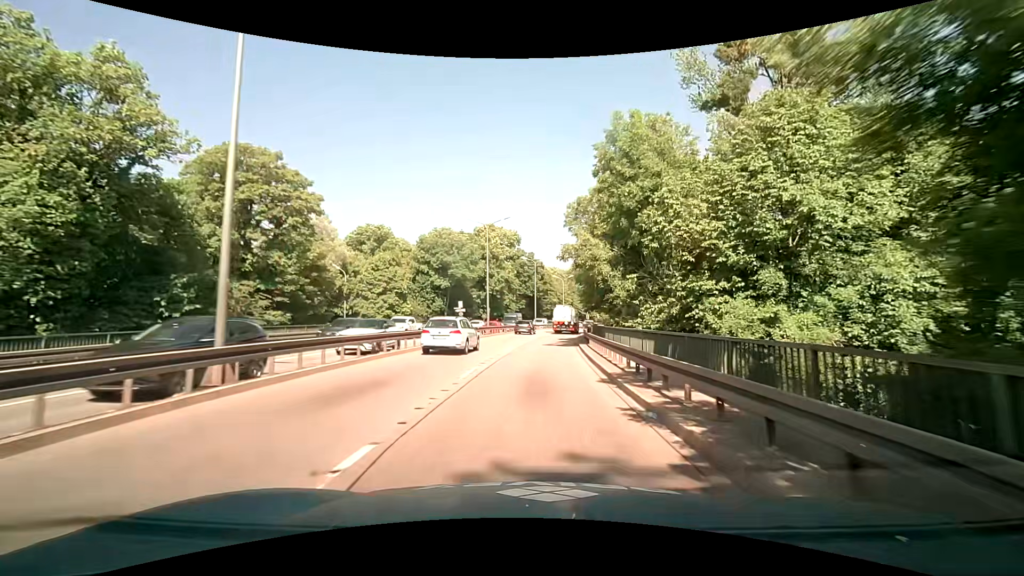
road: trunk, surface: asphalt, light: Day
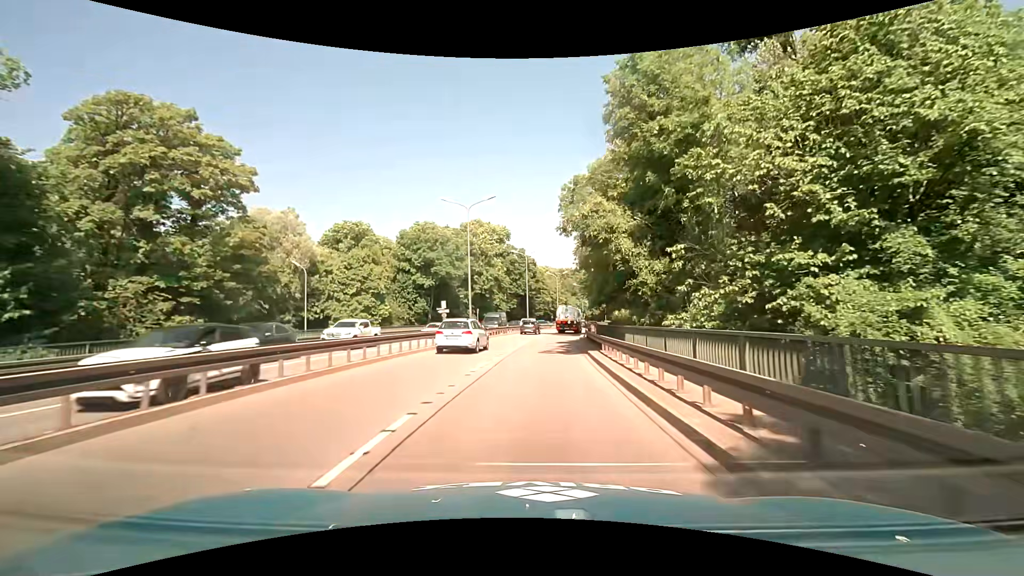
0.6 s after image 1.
(+0.1, +7.6) m; +1°
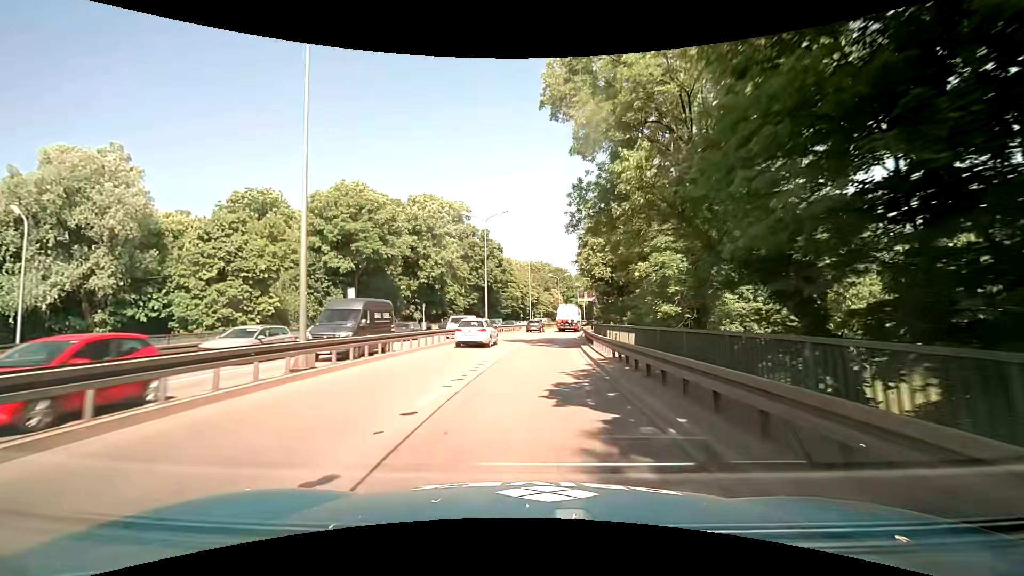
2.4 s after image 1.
(+0.7, +23.4) m; +4°
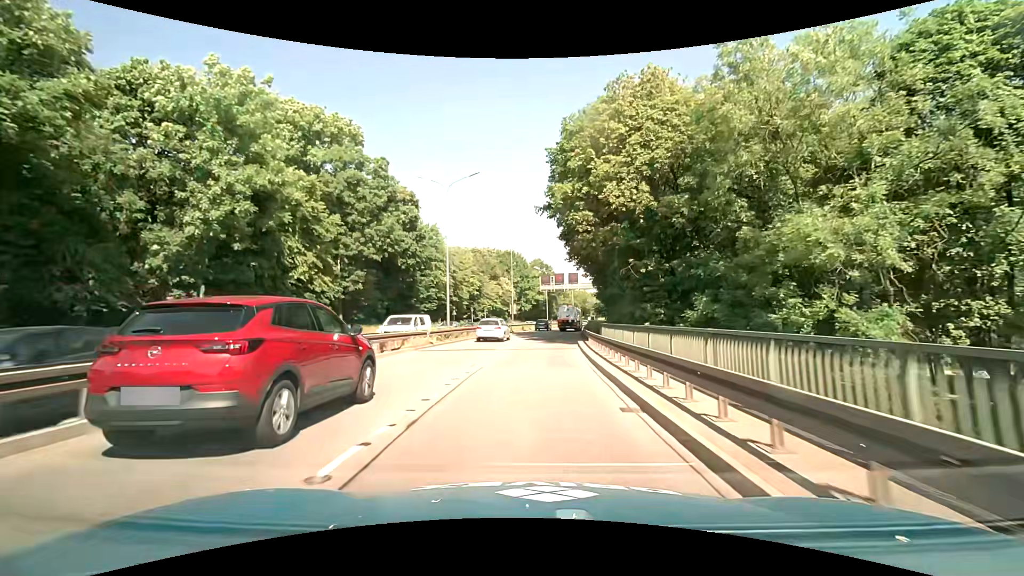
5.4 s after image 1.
(+1.8, +39.5) m; +6°
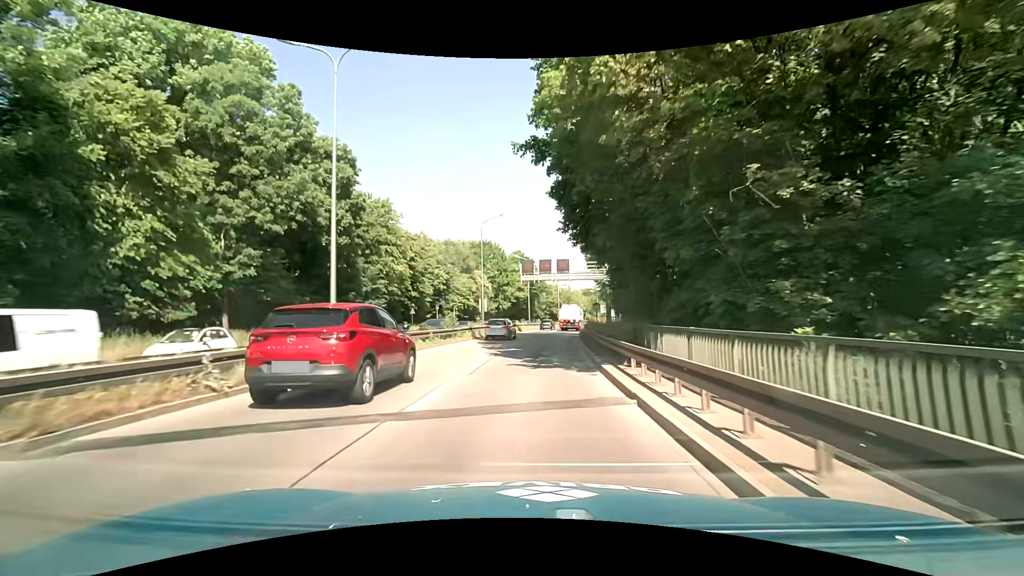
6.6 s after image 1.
(+0.3, +15.6) m; +2°
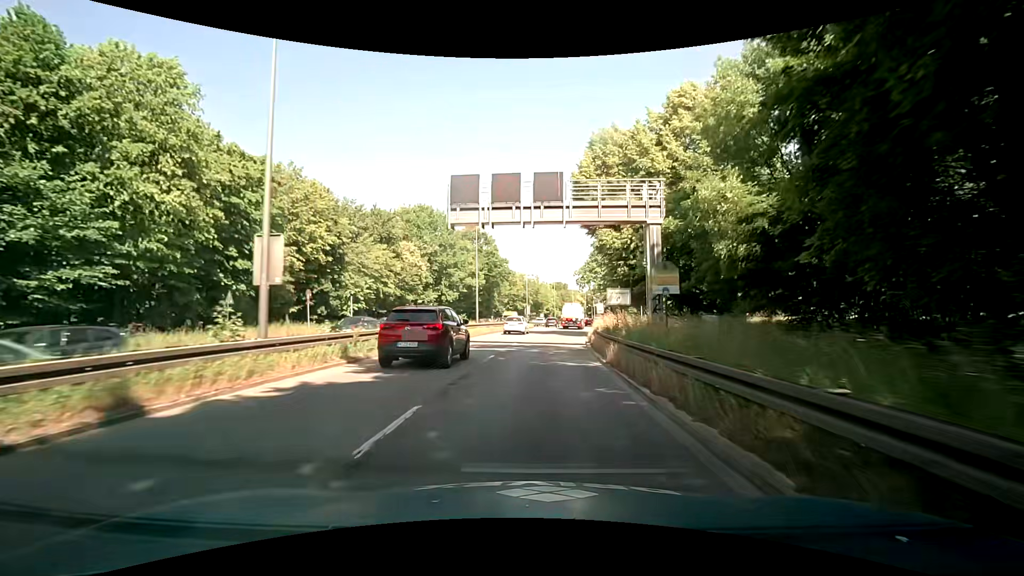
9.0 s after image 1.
(+1.0, +31.0) m; +3°
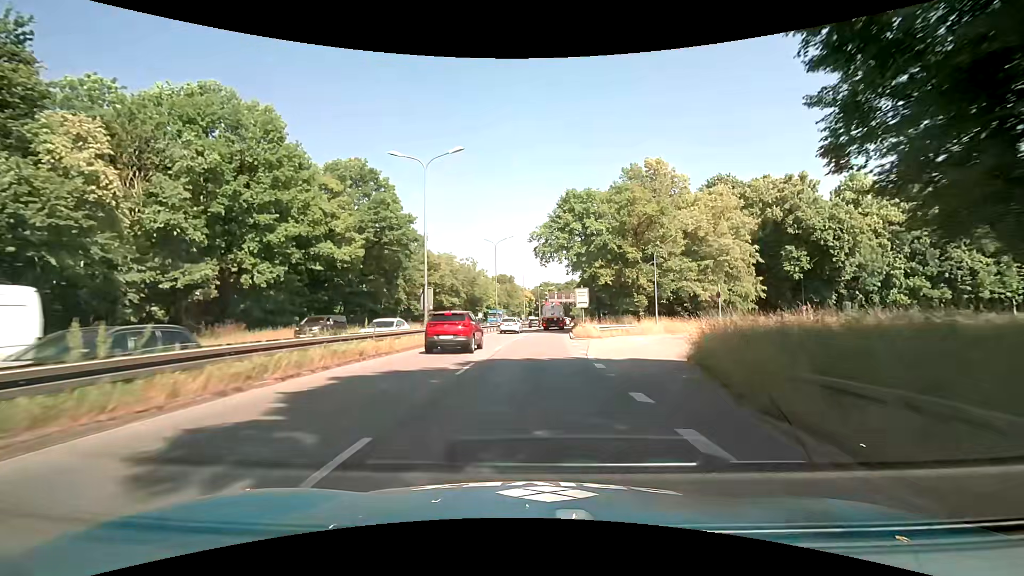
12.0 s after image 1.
(+2.5, +38.6) m; +7°
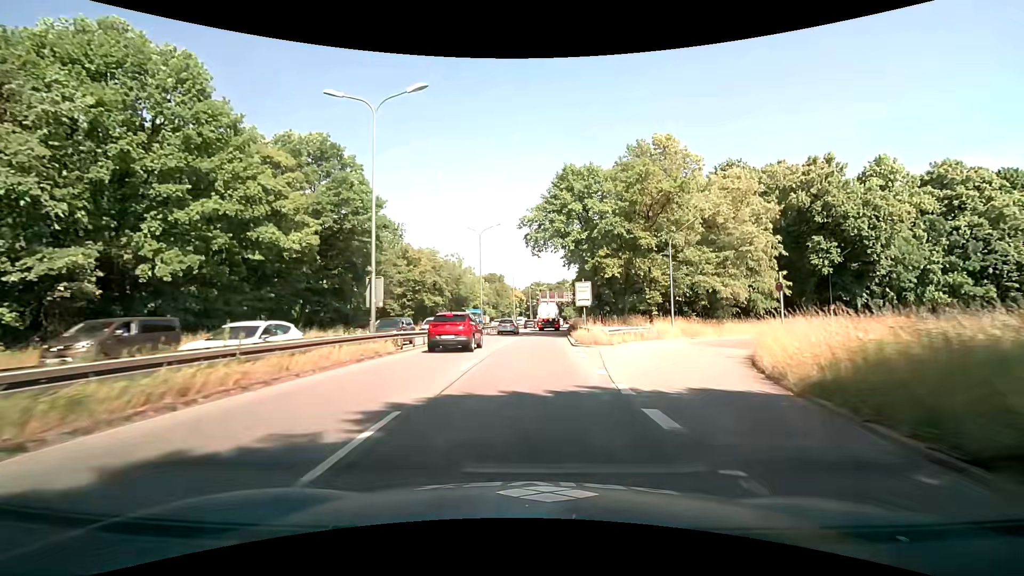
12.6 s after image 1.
(+0.1, +7.6) m; +2°
(0, +10) (0, +20) (+1, +30) (+1, +40) (+2, +50) (+3, +60) (+3, +70) (+4, +80) (+4, +90) (+5, +100) m
